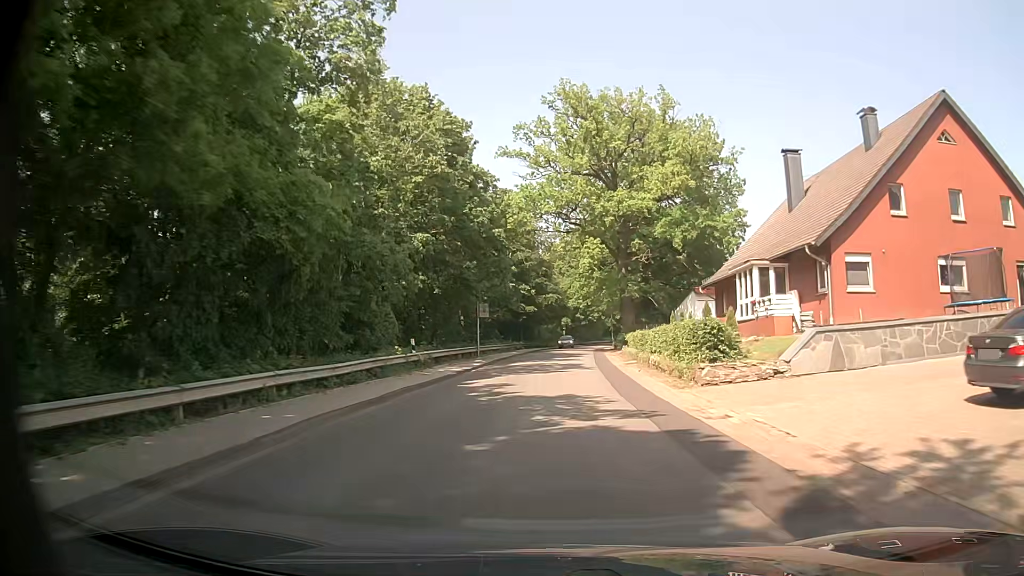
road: tertiary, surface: asphalt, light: Day
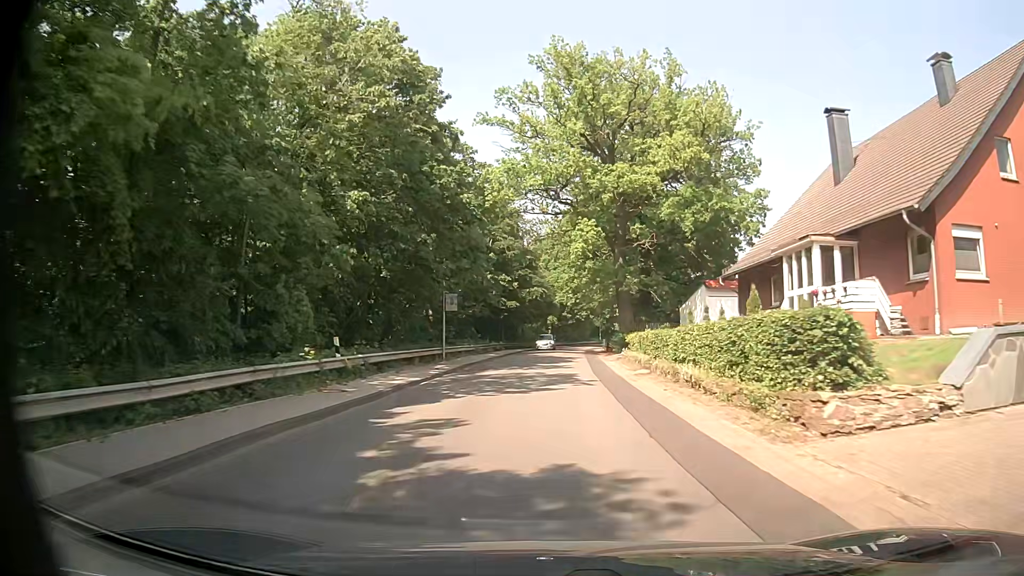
(+0.1, +8.5) m; +1°
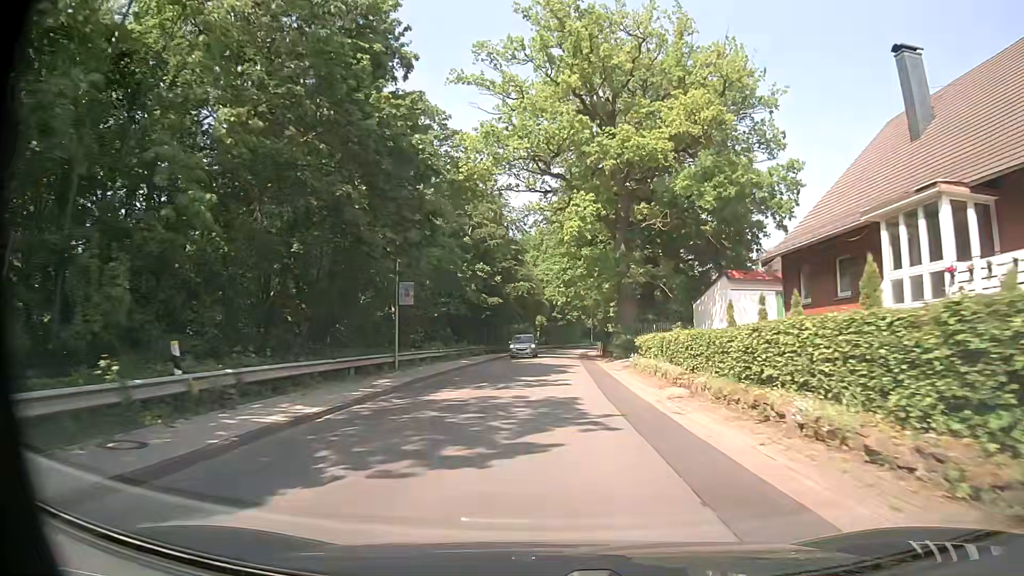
(+0.1, +8.5) m; +1°
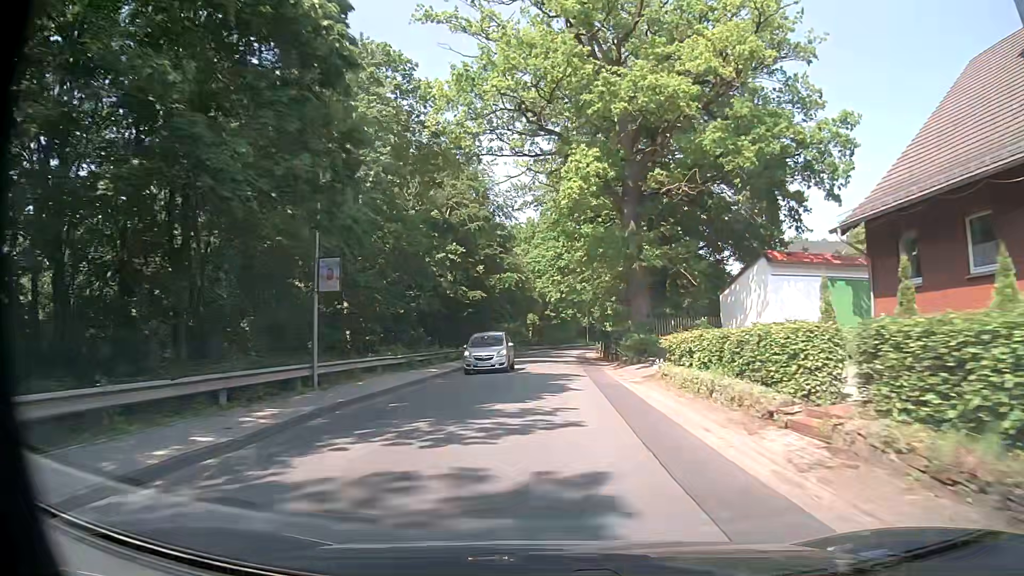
(+0.1, +8.5) m; 0°
